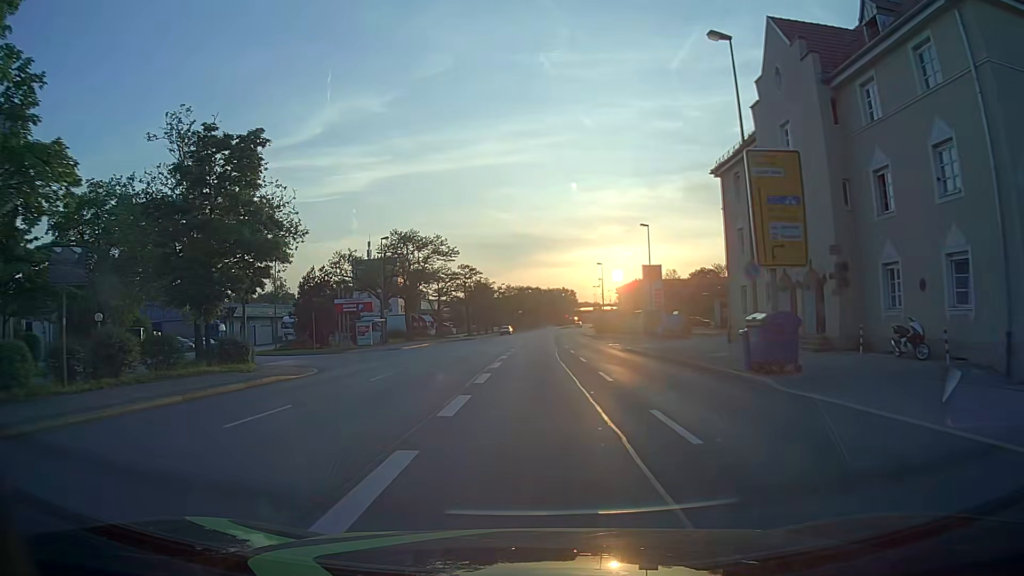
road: primary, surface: asphalt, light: Day
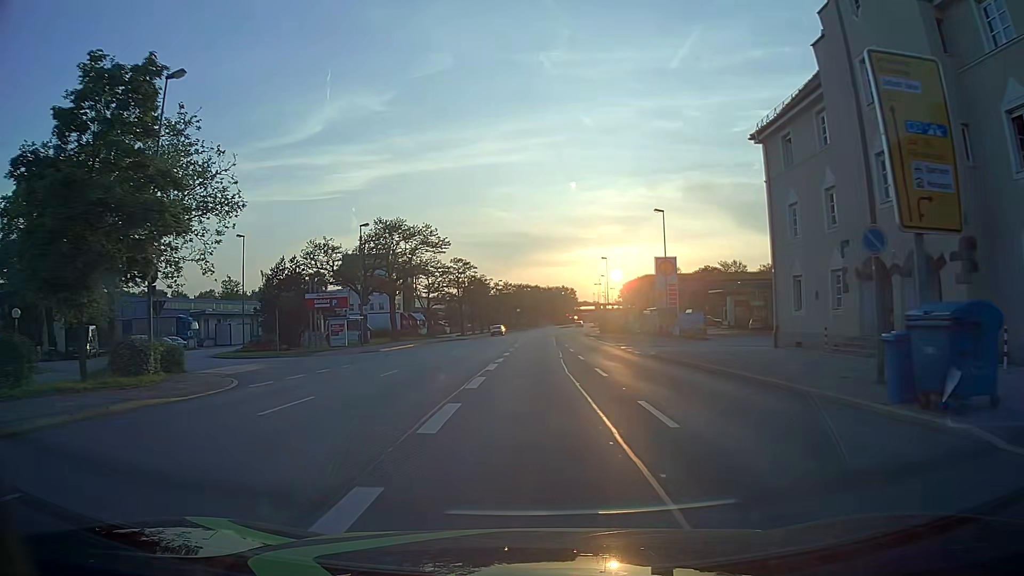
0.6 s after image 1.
(0.0, +7.7) m; 0°
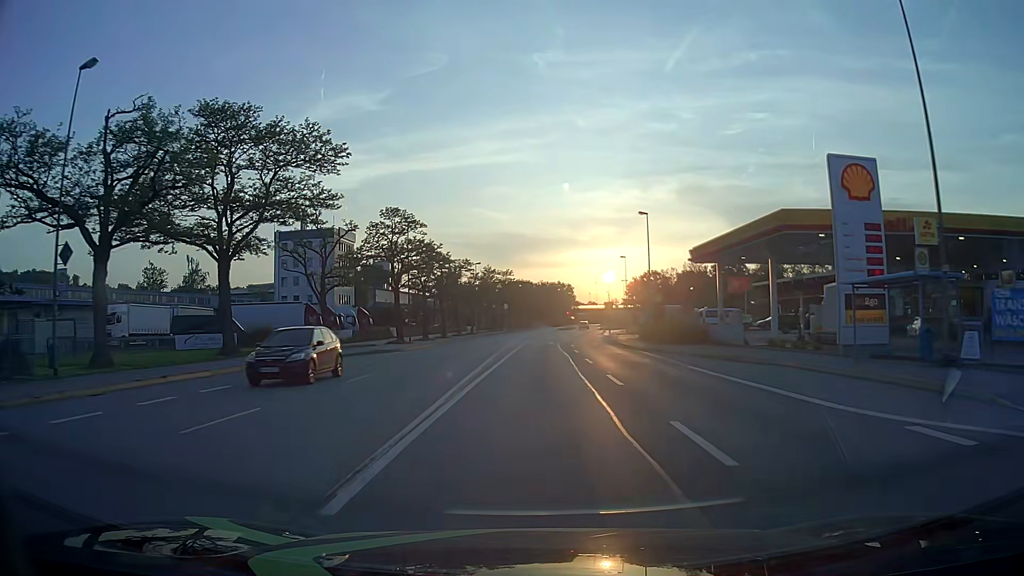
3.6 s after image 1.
(+0.3, +38.4) m; +1°
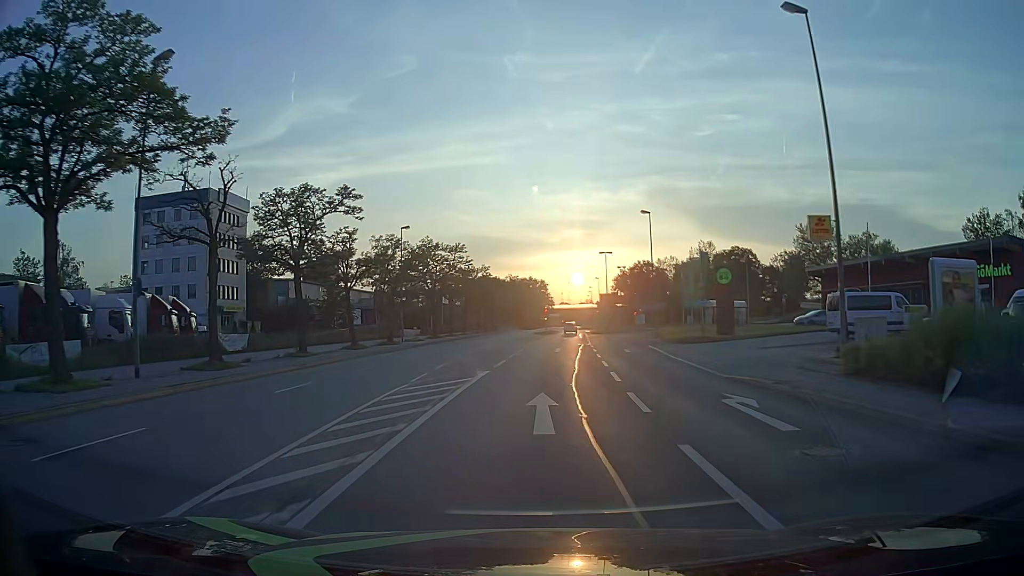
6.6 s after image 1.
(+0.6, +38.0) m; +2°
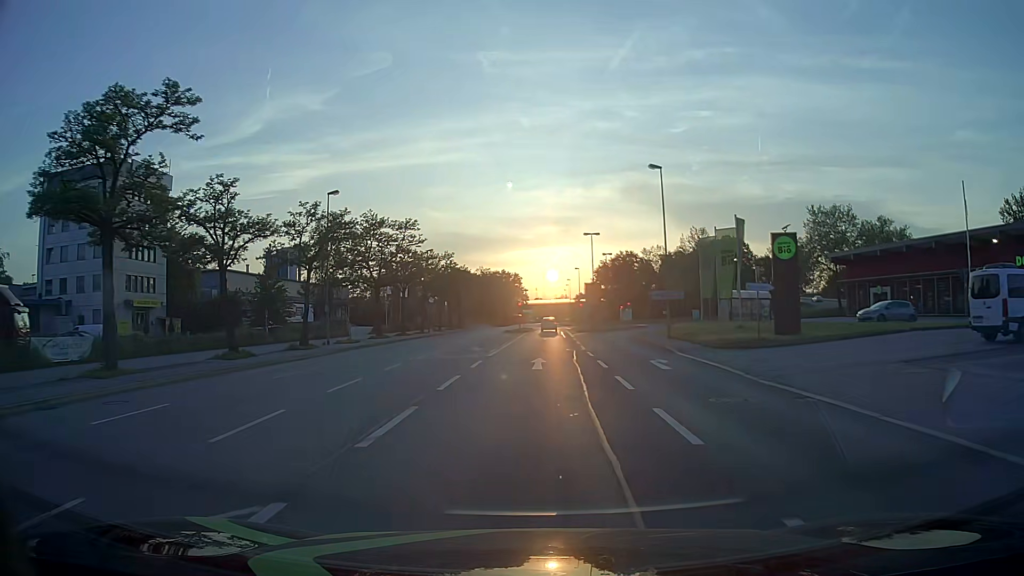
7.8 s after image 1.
(+0.3, +15.0) m; +2°
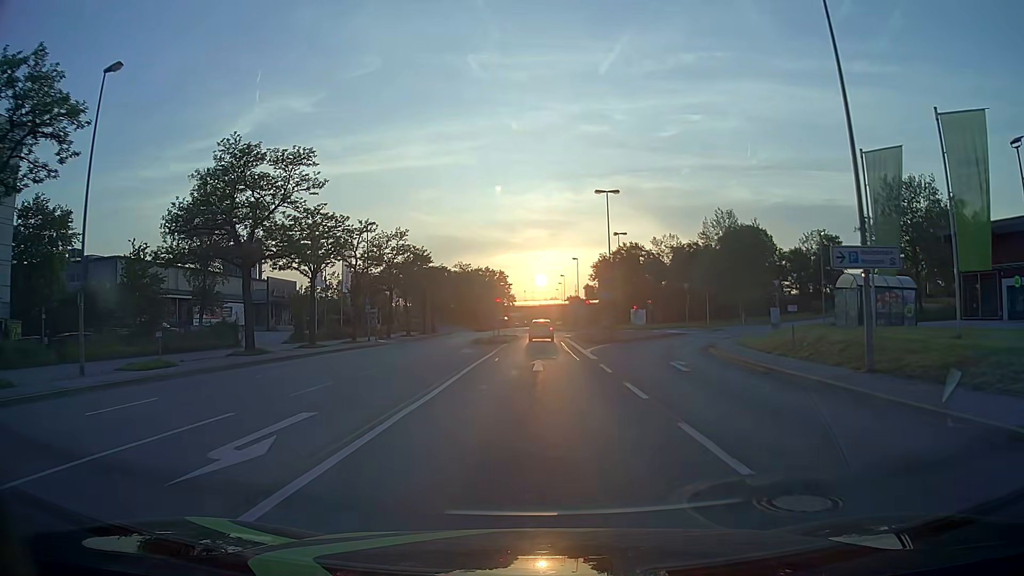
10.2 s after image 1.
(+0.2, +25.0) m; +1°
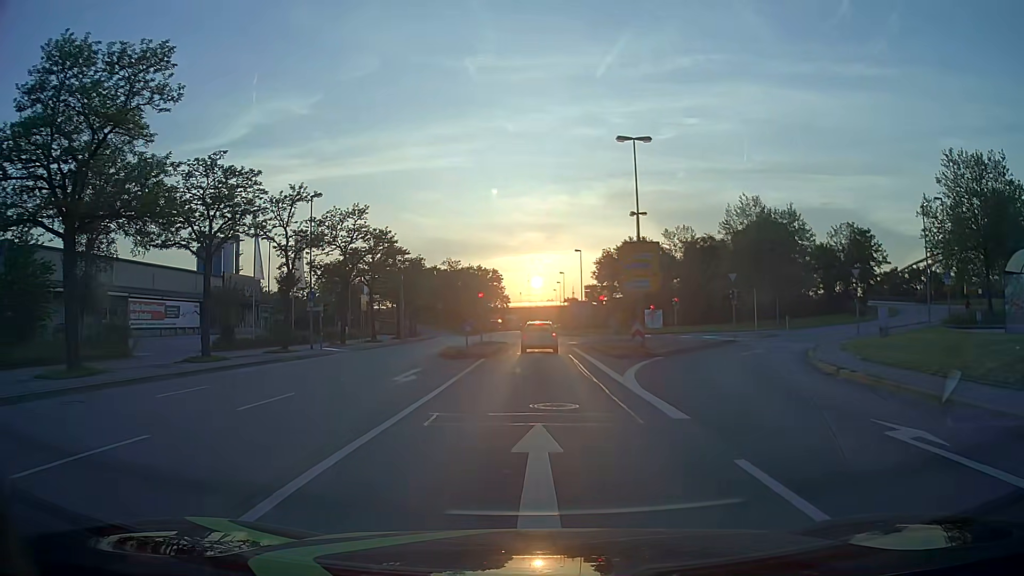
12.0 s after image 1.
(+0.1, +14.2) m; 0°
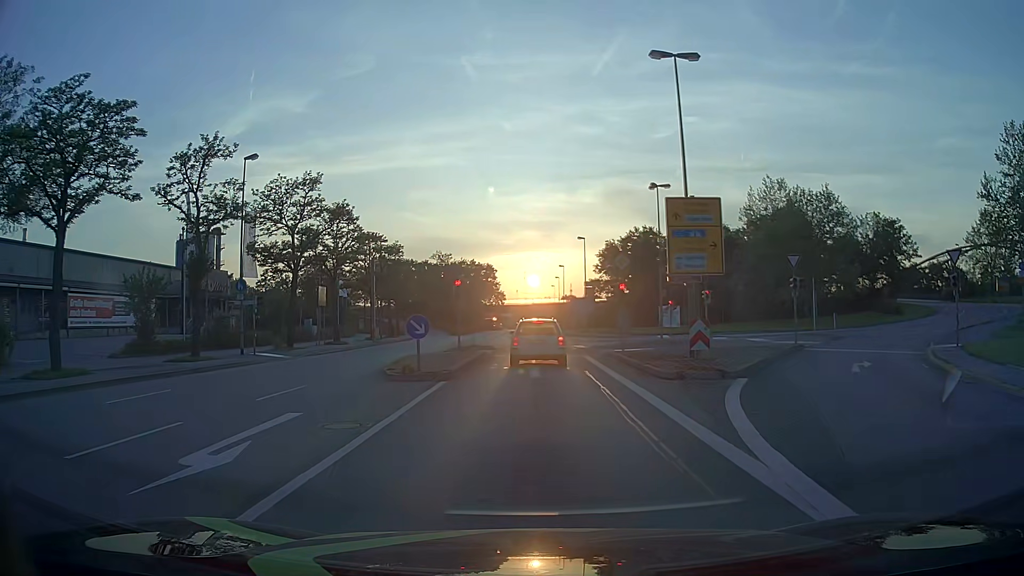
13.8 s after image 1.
(0.0, +10.5) m; 0°
(0, +10) (0, +20) (0, +30) (+1, +40) (+1, +50) (+1, +60) (+1, +70) (+1, +80) (+1, +90) (+1, +100) m
